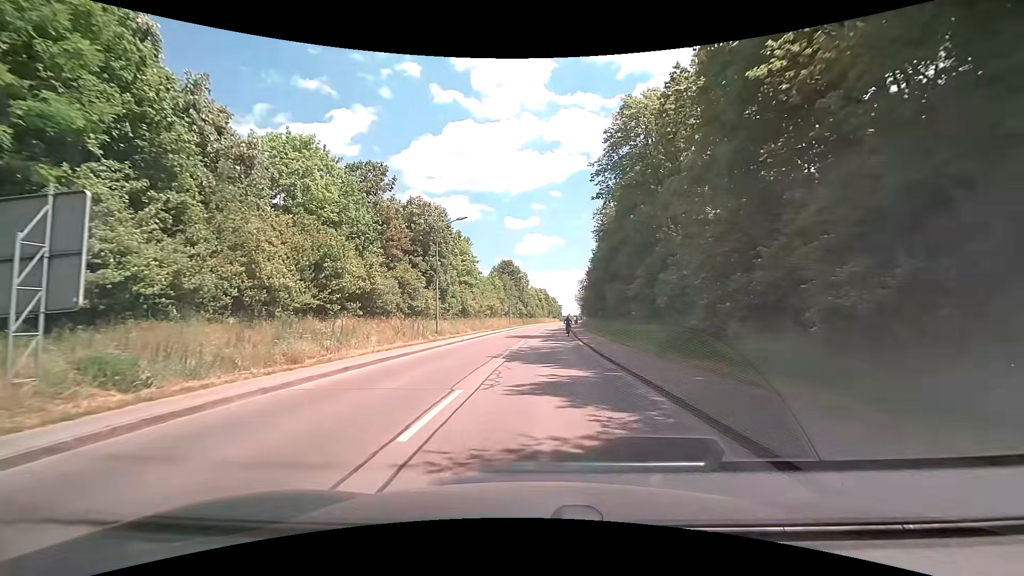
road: tertiary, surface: asphalt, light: Day
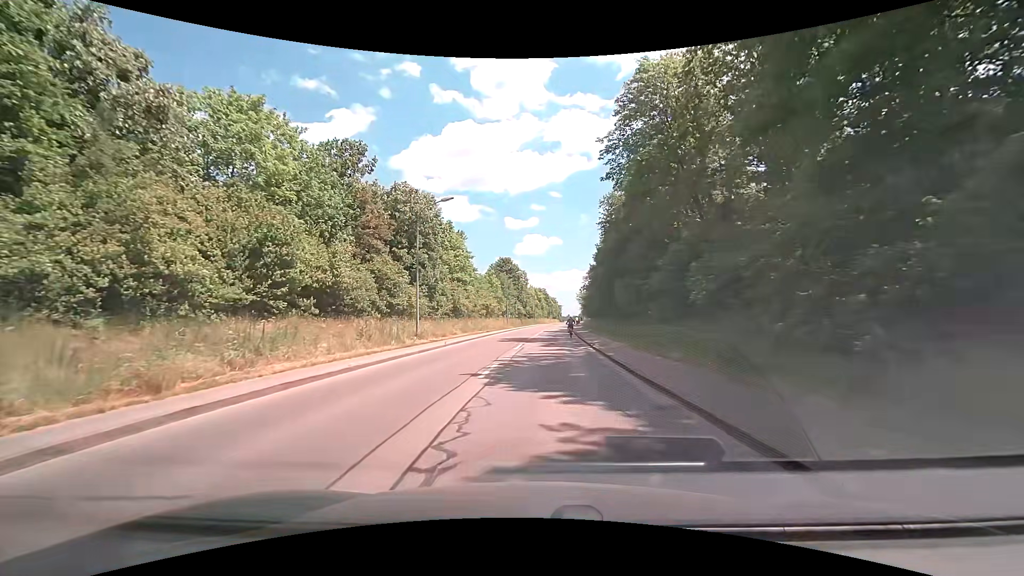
(0.0, +6.1) m; 0°
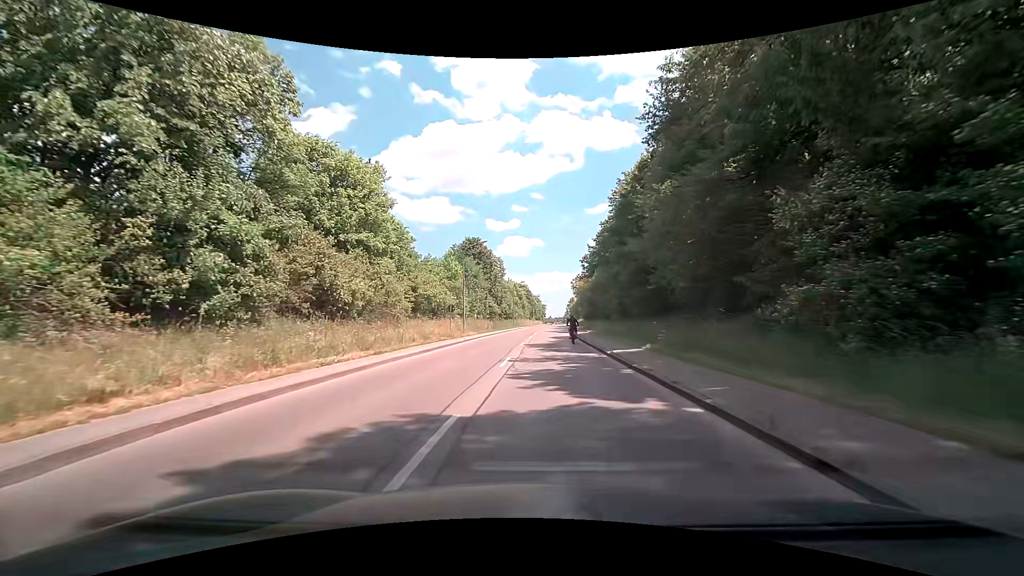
(+0.4, +32.9) m; +2°
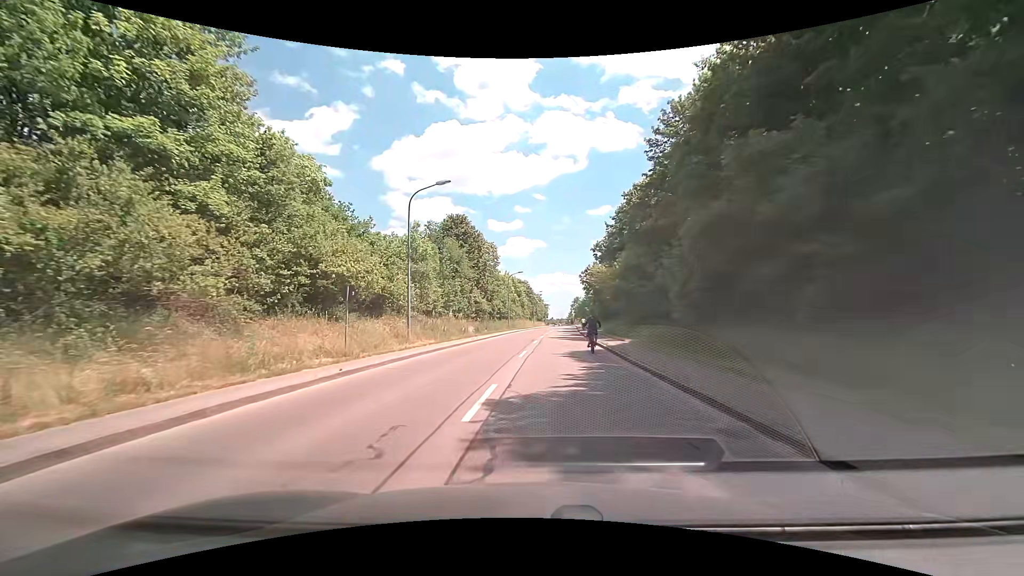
(0.0, +20.8) m; 0°
(0, +10) (0, +20) (0, +30) (0, +40) (0, +50) (+1, +60) (+1, +70) (+2, +80) (+3, +90) (+4, +100) m
